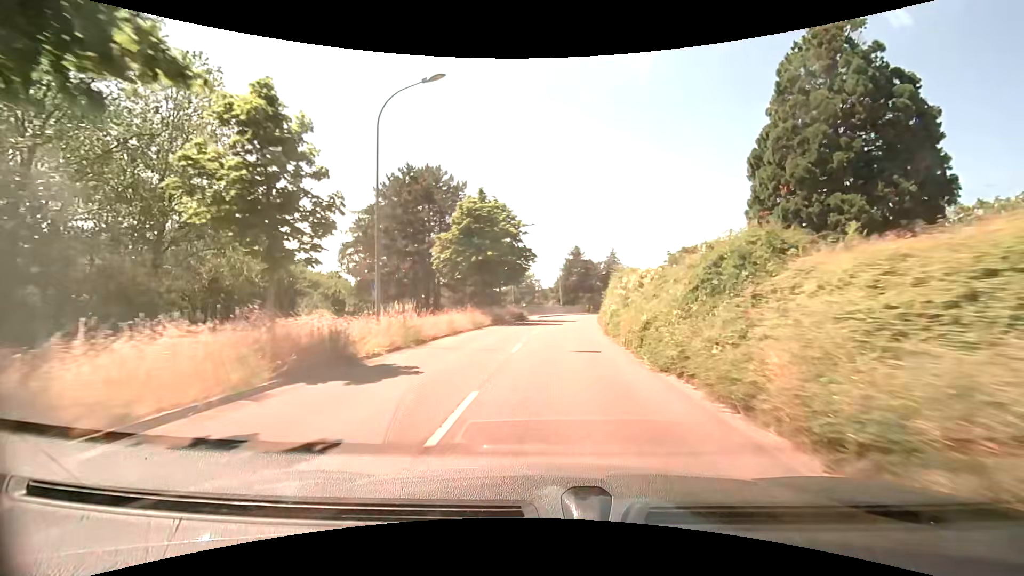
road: tertiary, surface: asphalt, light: Day
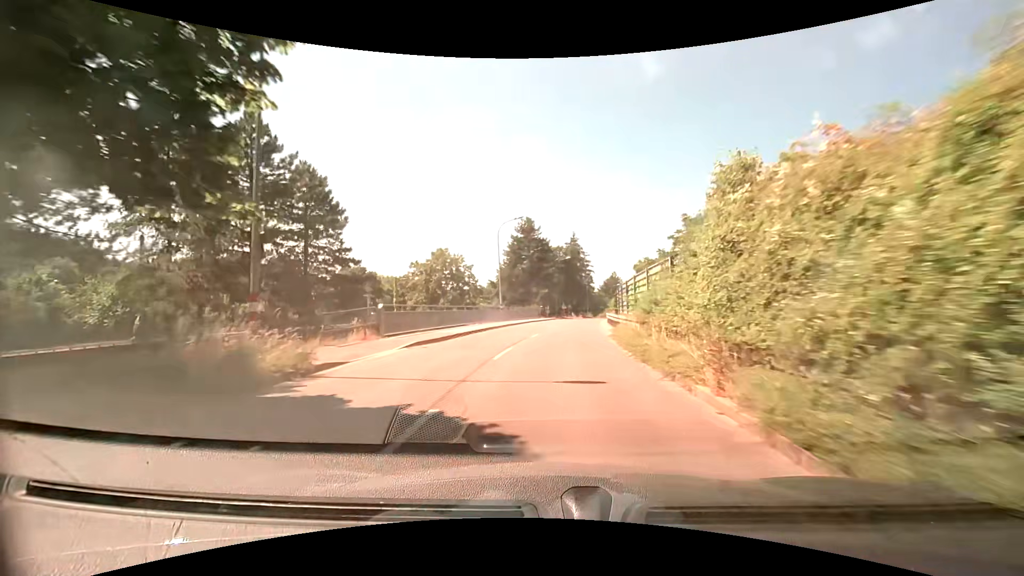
(+1.9, +37.1) m; +6°
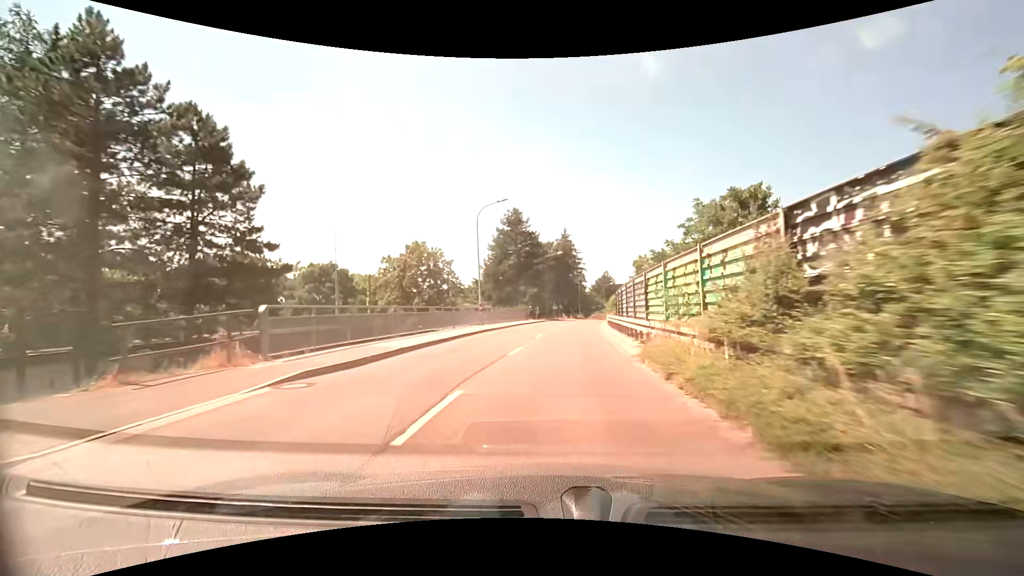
(+0.1, +7.5) m; +1°
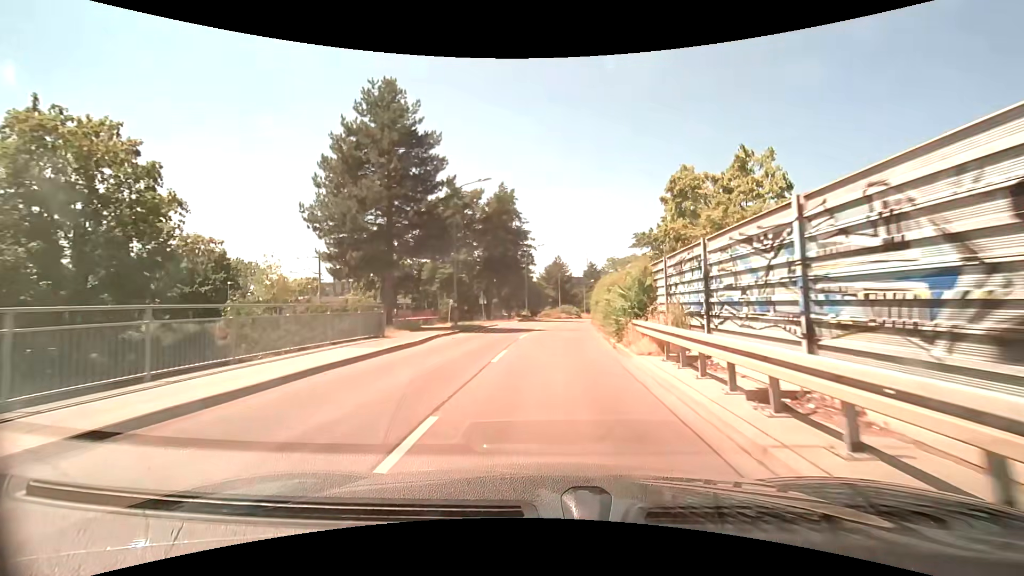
(+2.4, +37.5) m; +7°
(0, +10) (0, +20) (+1, +30) (+2, +40) (+3, +50) (+4, +60) (+5, +70) (+7, +80) (+8, +89) (+10, +99) m
